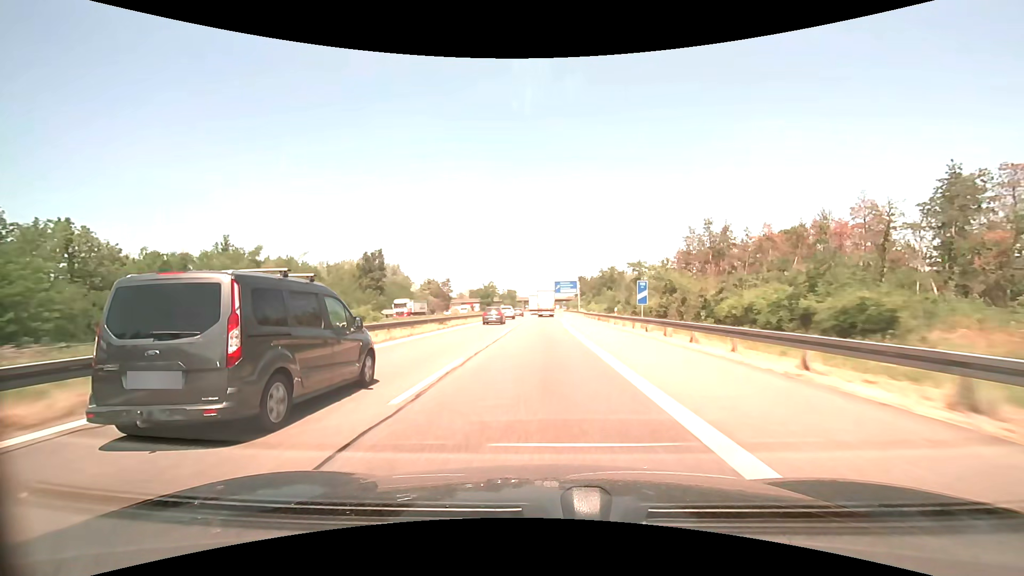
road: motorway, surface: asphalt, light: Day
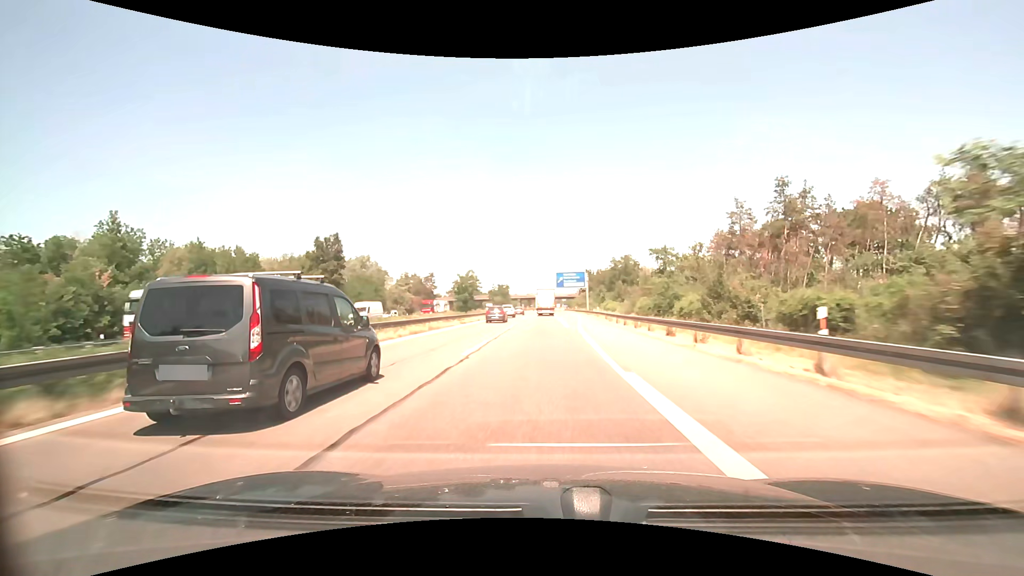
(0.0, +29.0) m; 0°
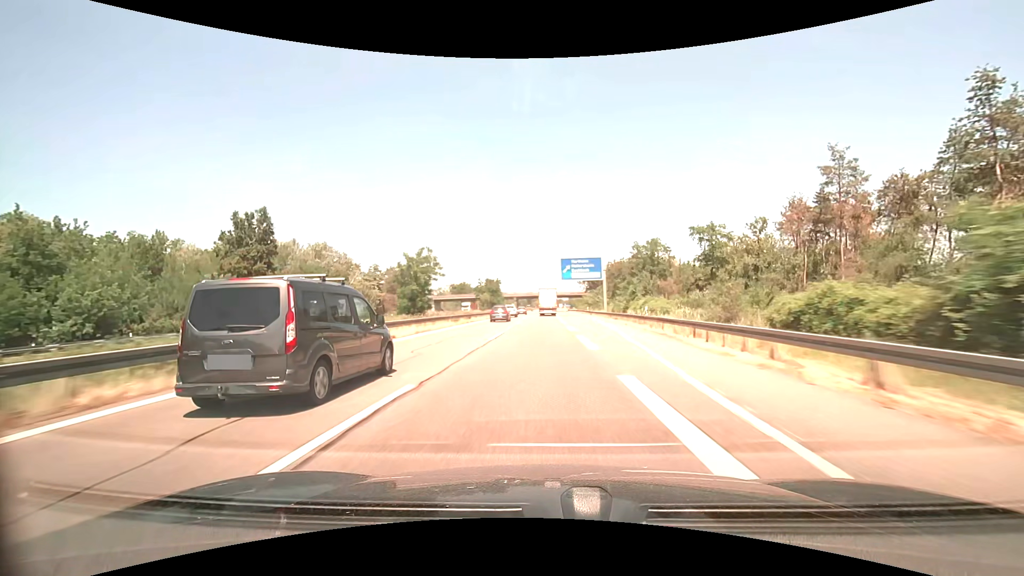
(0.0, +29.6) m; 0°
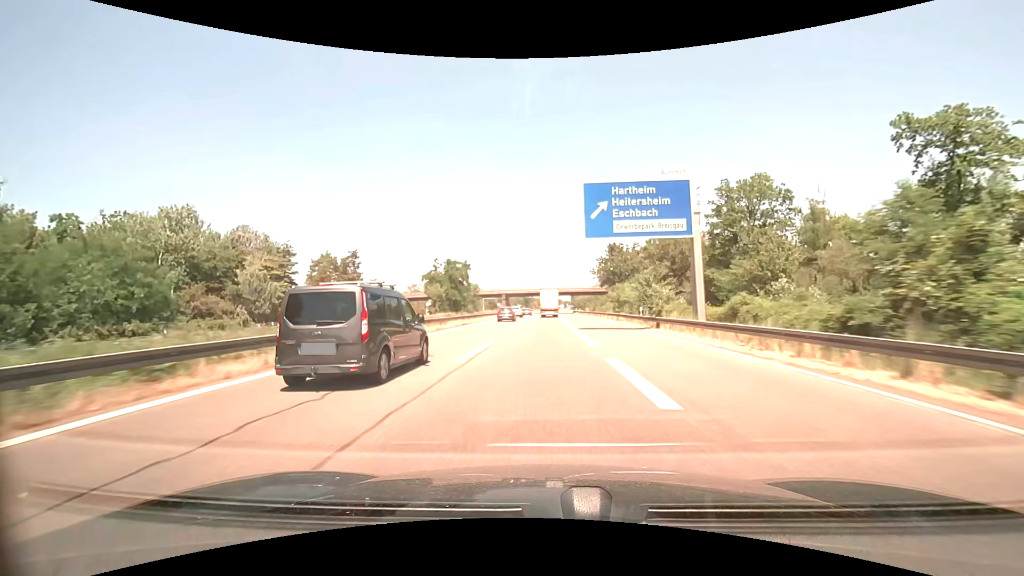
(0.0, +45.1) m; 0°
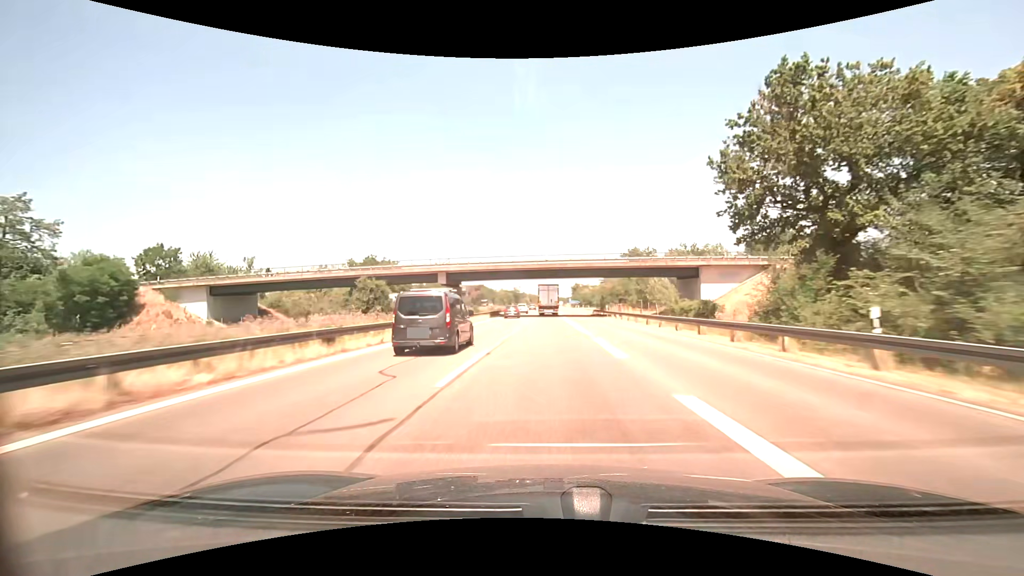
(+0.3, +77.0) m; +1°
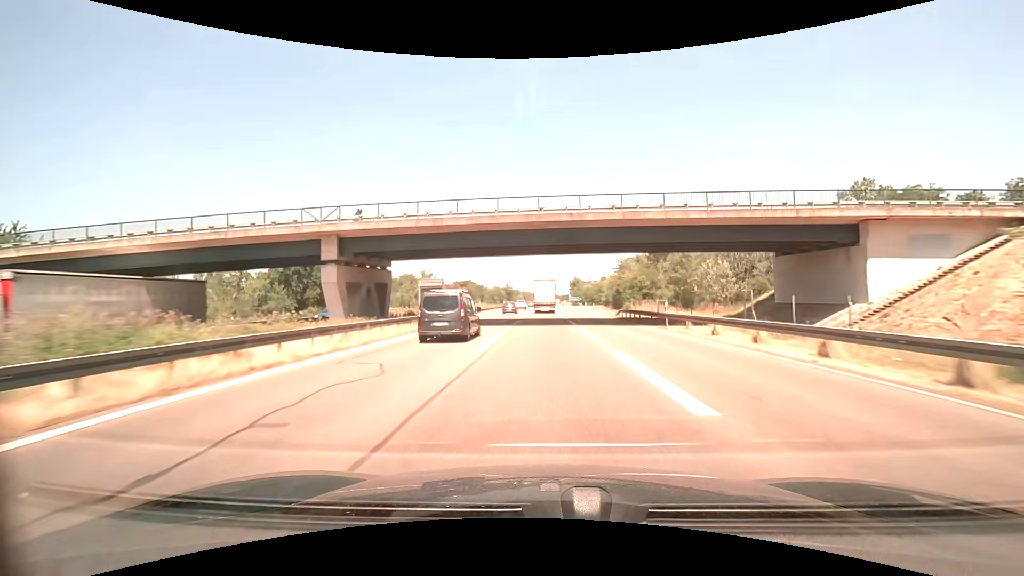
(+0.2, +30.5) m; +1°
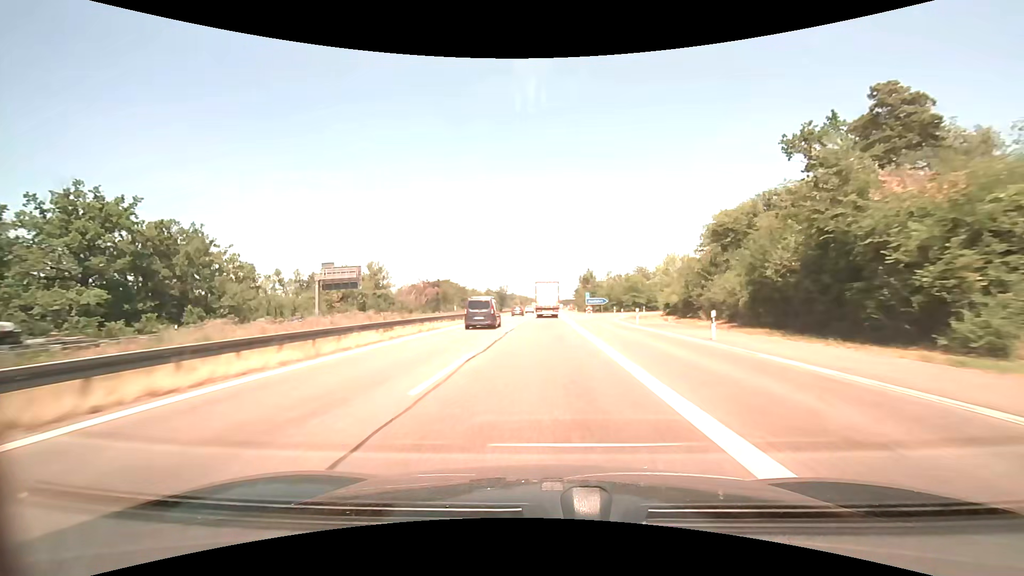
(+0.2, +59.7) m; 0°
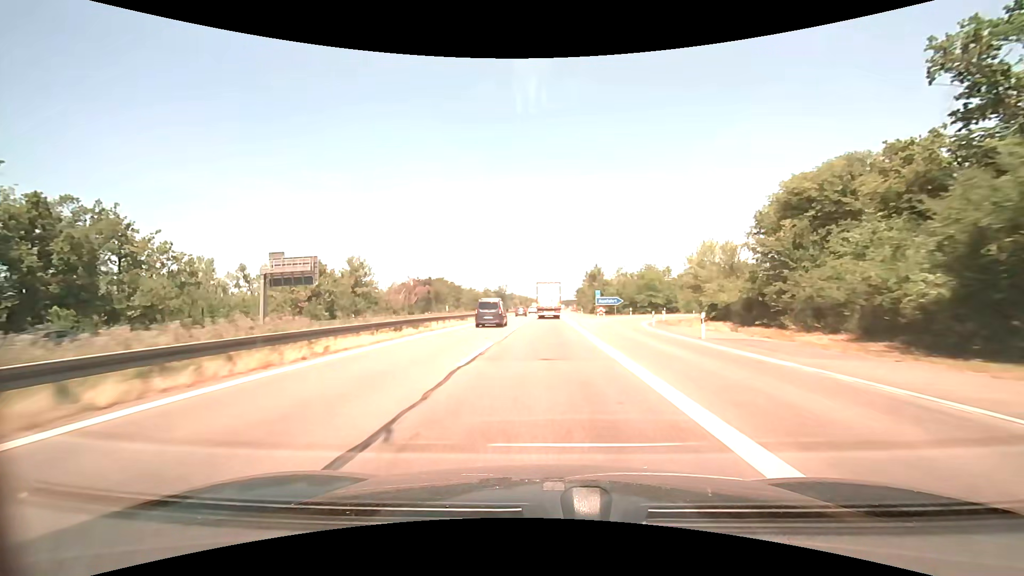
(0.0, +14.6) m; 0°
(0, +10) (0, +20) (0, +30) (0, +40) (0, +50) (0, +60) (+1, +70) (+1, +80) (+1, +90) (+1, +100) m
